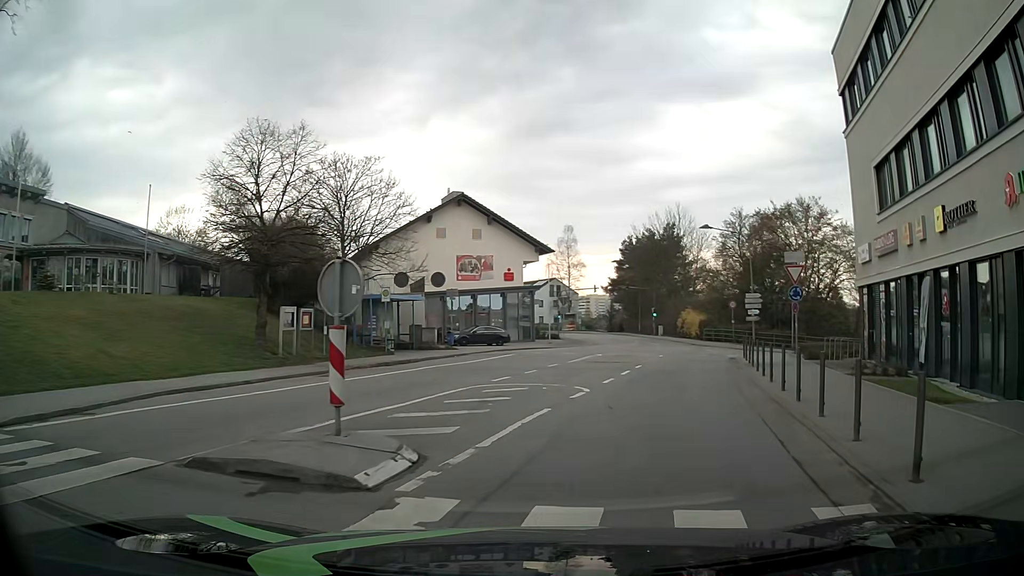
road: unclassified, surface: asphalt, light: Day
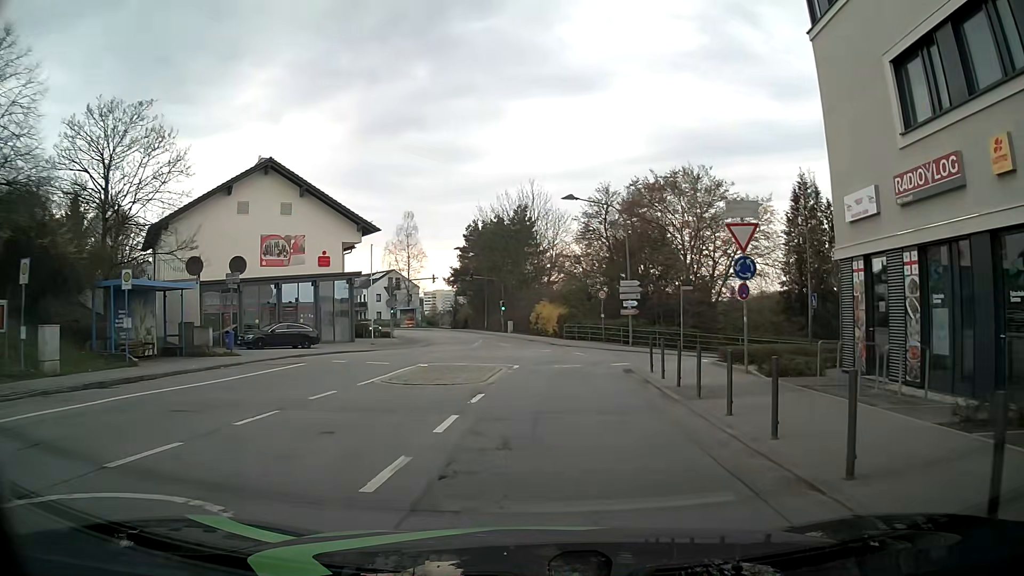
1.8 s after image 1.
(+1.3, +10.5) m; +13°
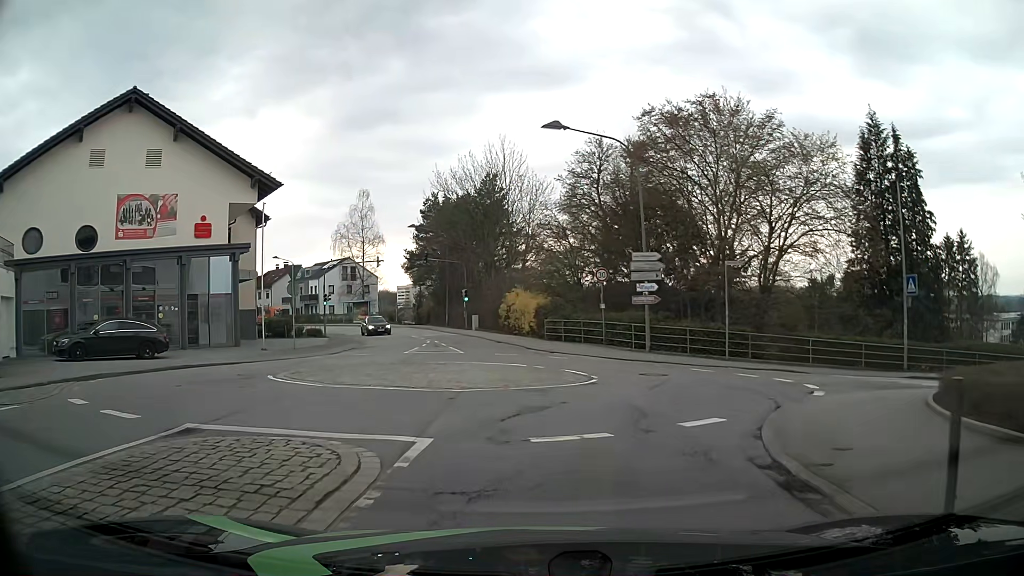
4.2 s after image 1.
(+0.2, +13.7) m; +2°
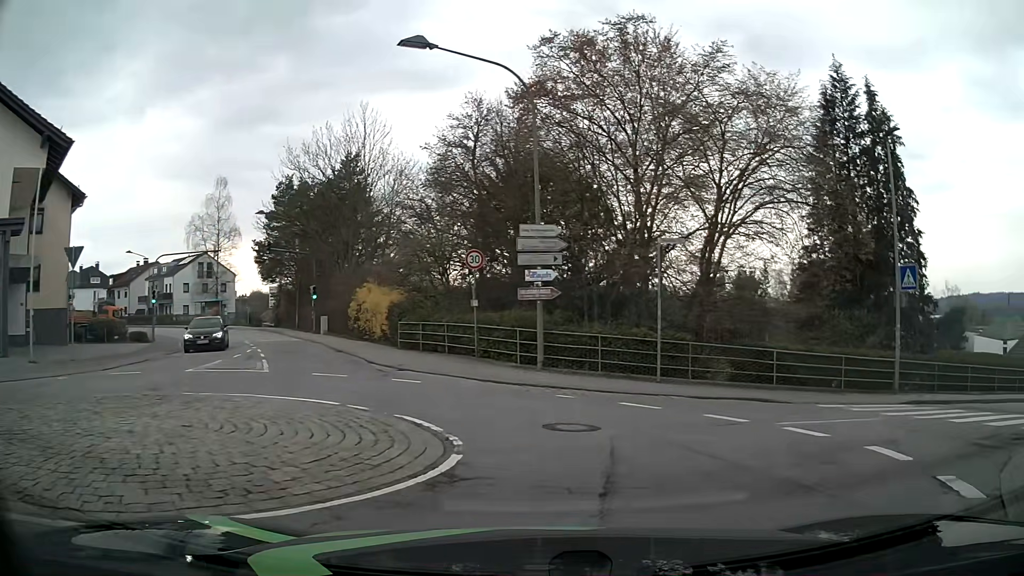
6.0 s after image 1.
(+0.4, +8.2) m; +11°
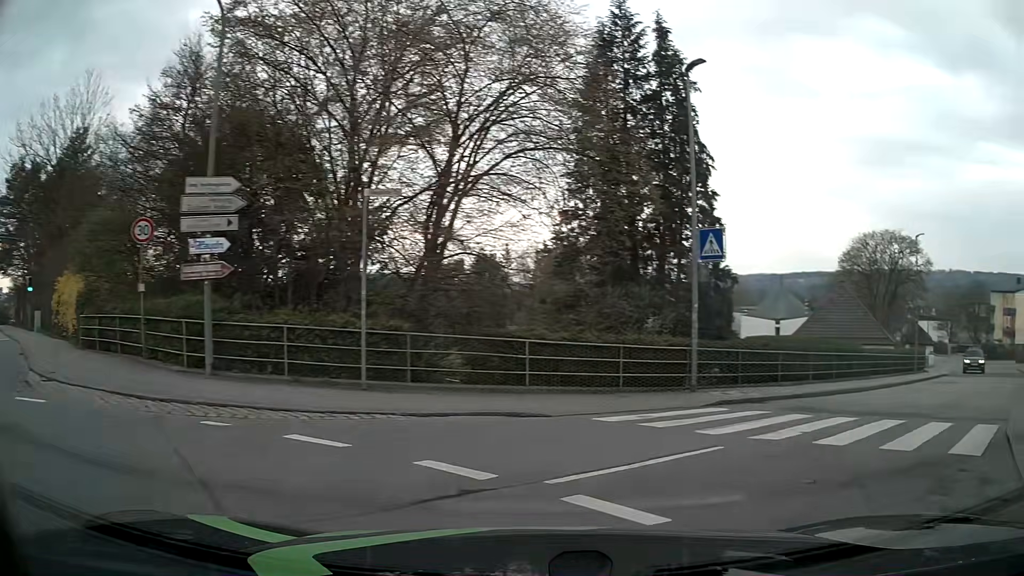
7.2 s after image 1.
(+0.8, +4.9) m; +23°
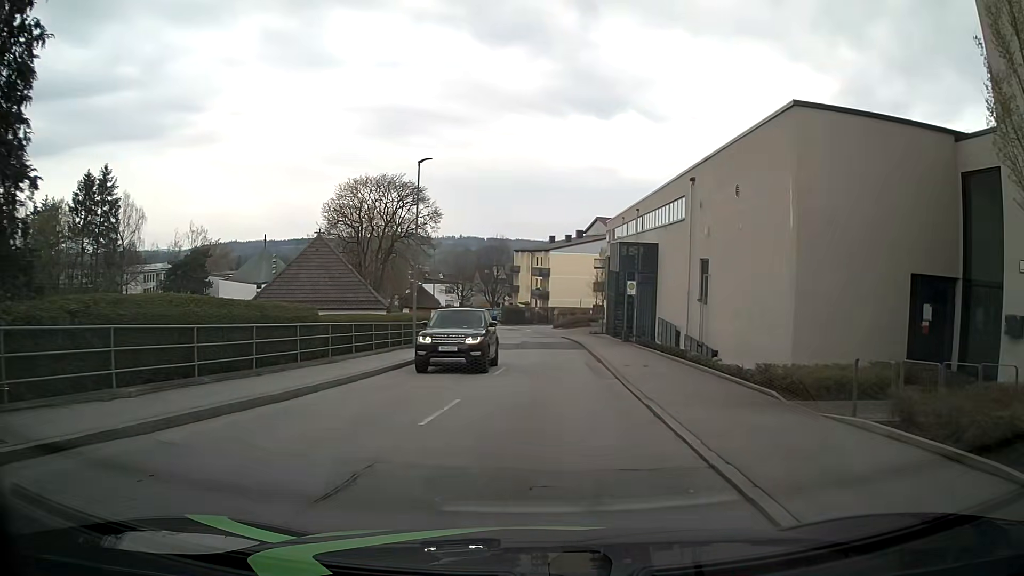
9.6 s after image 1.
(+5.0, +10.4) m; +41°
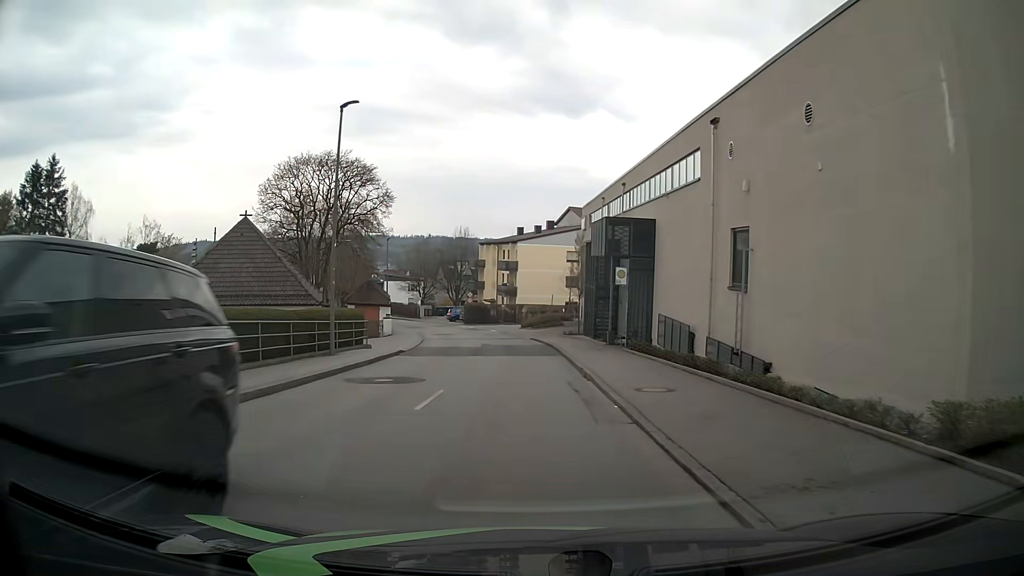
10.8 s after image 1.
(+0.3, +7.9) m; +3°
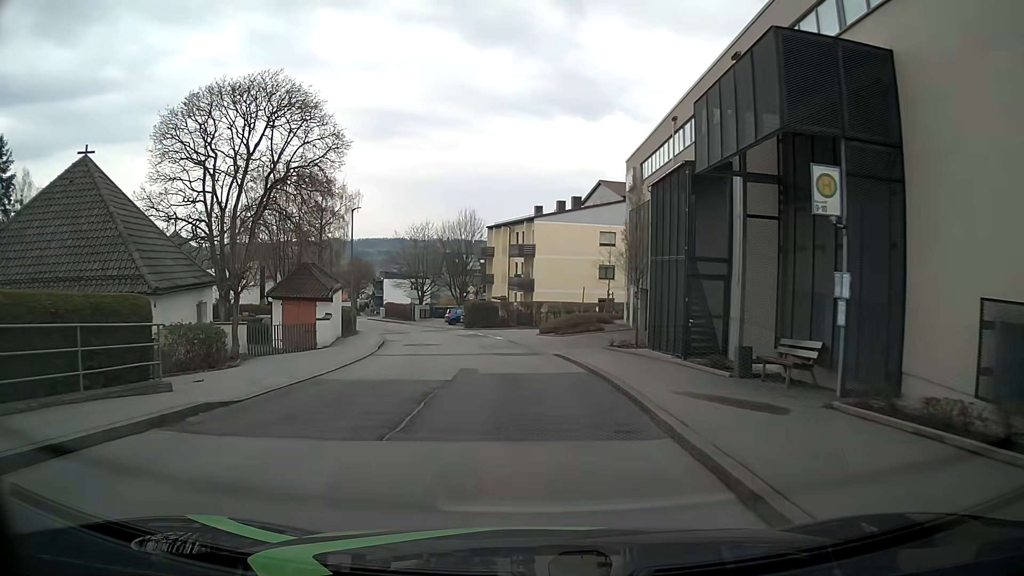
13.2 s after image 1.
(-0.3, +18.0) m; -2°
